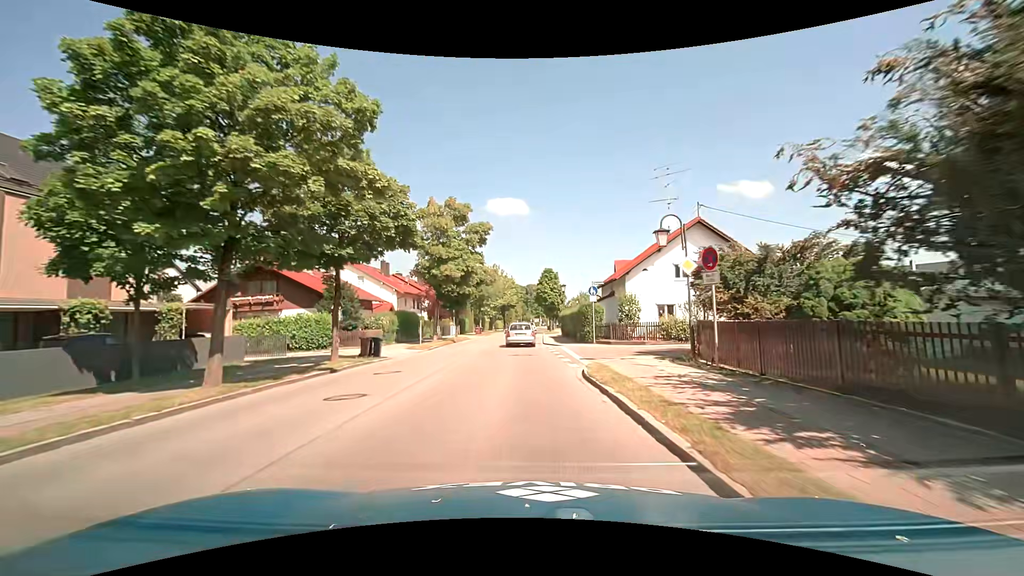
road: secondary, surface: asphalt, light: Day
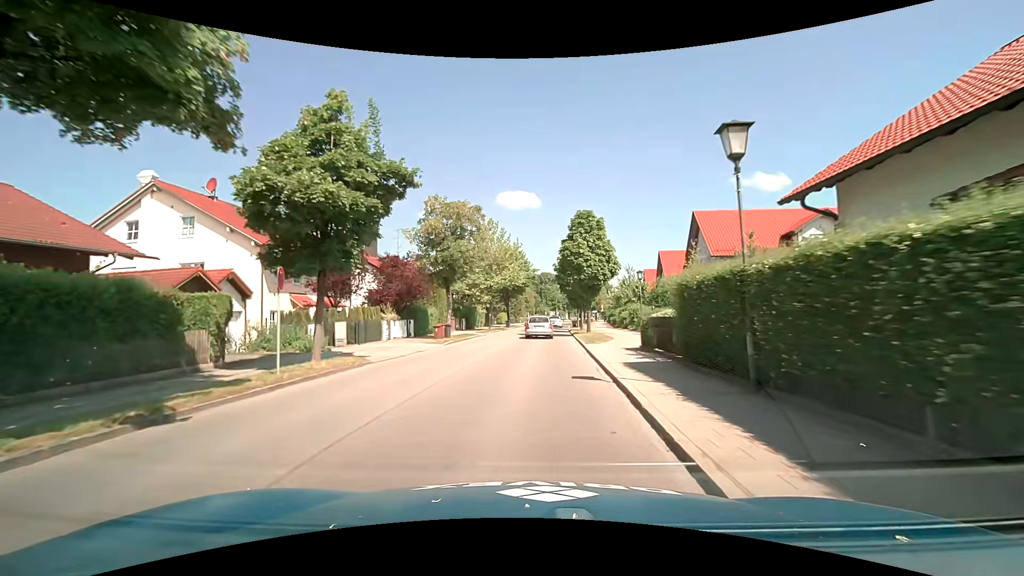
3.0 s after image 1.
(+0.1, +32.4) m; -1°
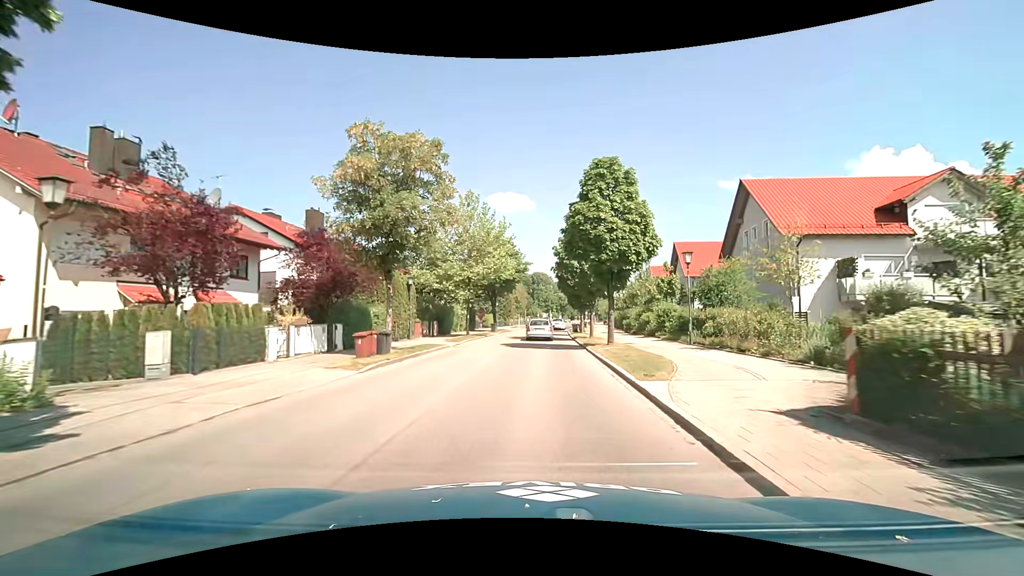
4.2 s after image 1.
(+0.1, +12.1) m; +1°
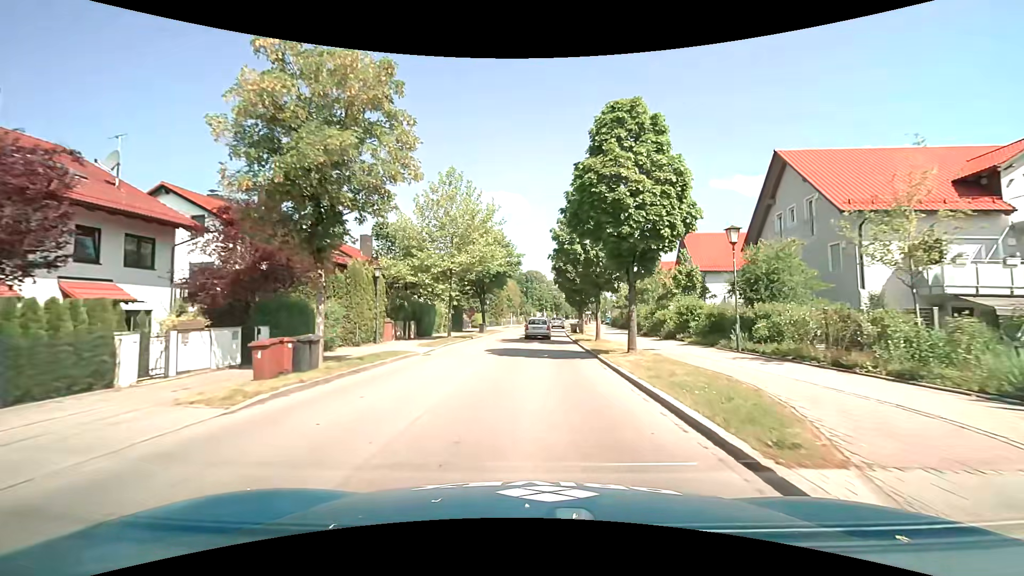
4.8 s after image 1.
(0.0, +6.0) m; +1°
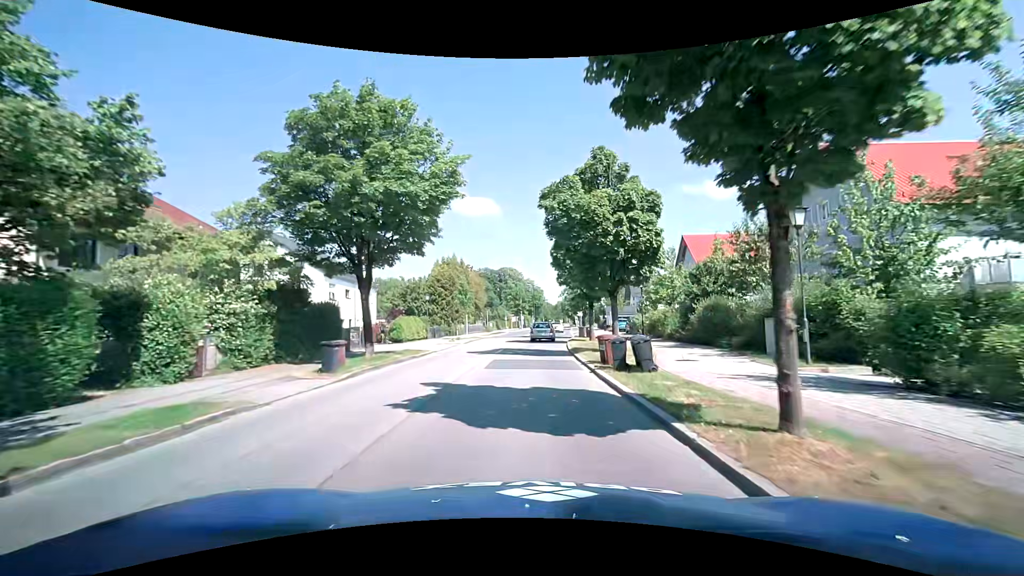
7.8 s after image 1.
(+0.7, +31.3) m; +2°
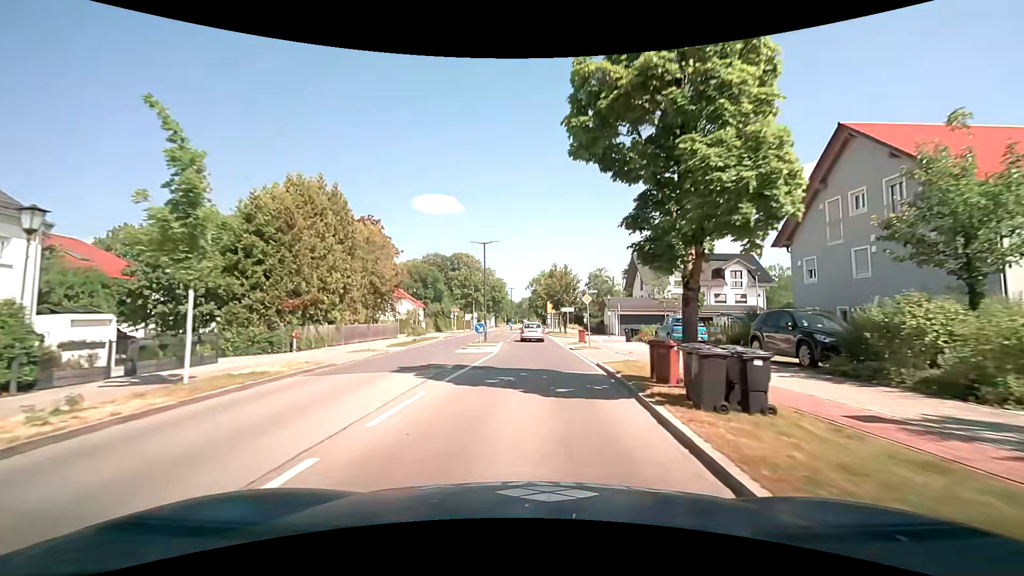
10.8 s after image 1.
(+1.3, +34.7) m; +5°
(0, +10) (0, +20) (0, +30) (0, +40) (0, +50) (0, +60) (0, +70) (0, +80) (0, +90) (-1, +100) m
